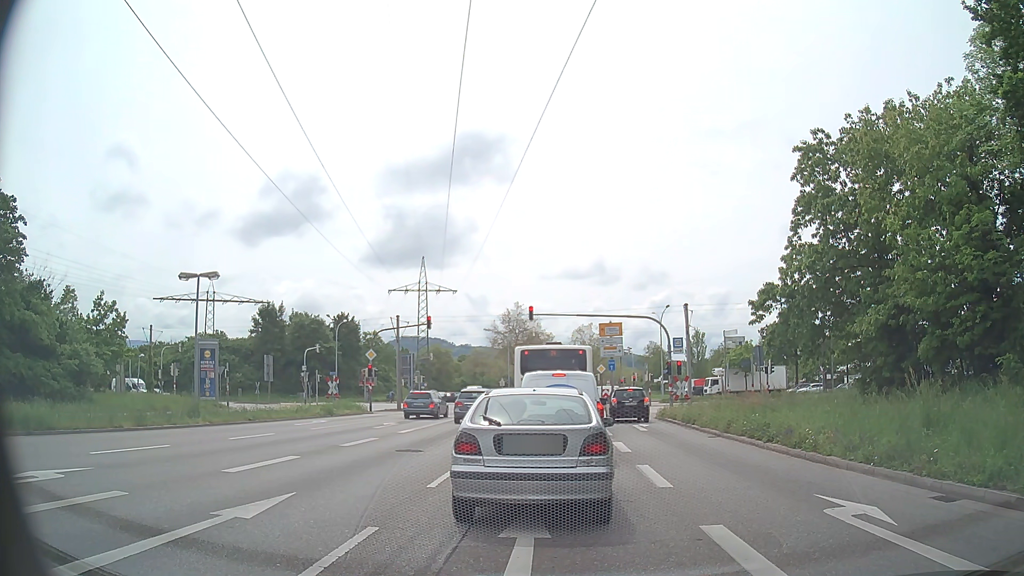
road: primary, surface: asphalt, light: Day
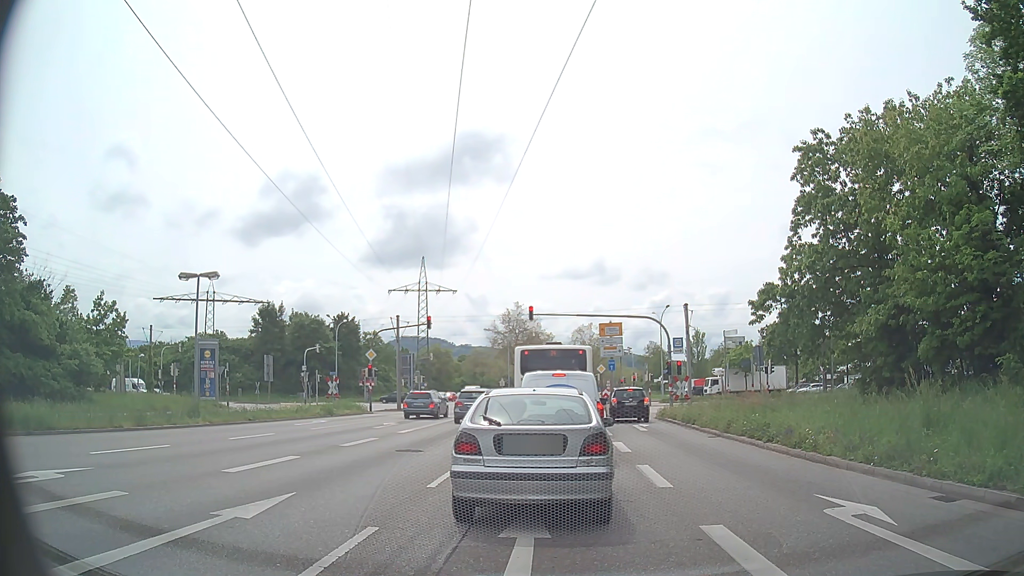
(0.0, 0.0) m; 0°
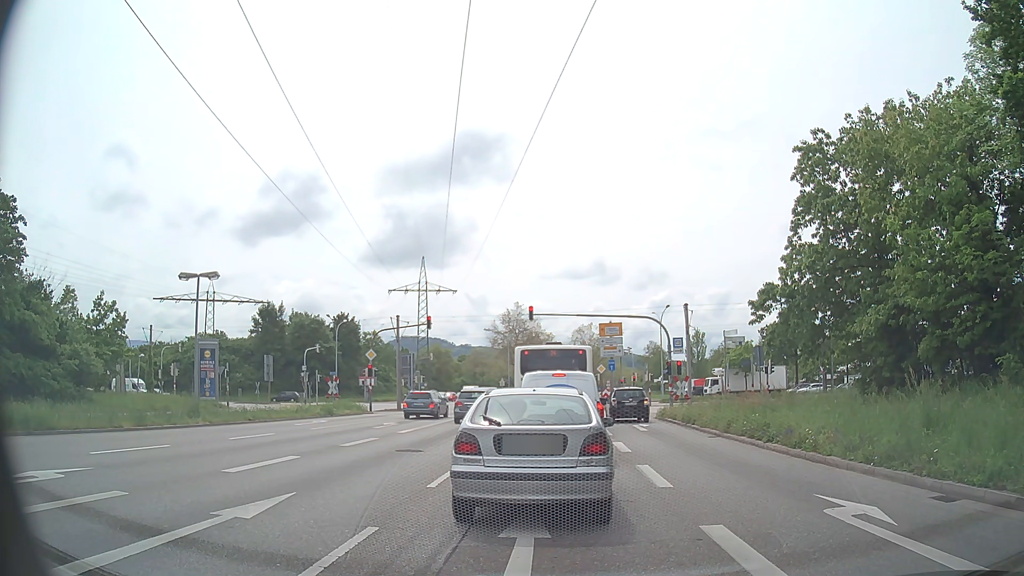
(0.0, 0.0) m; 0°
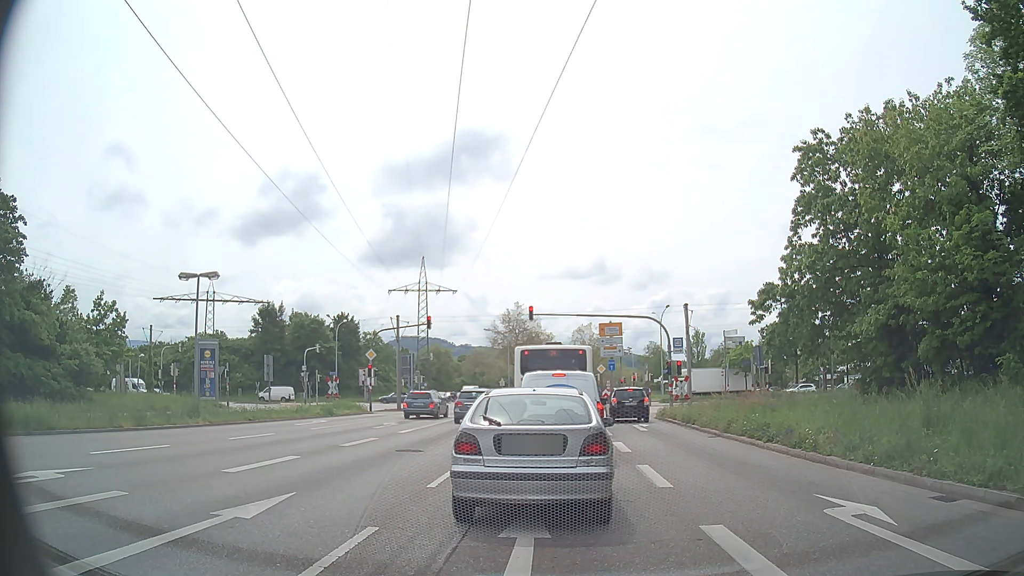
(0.0, 0.0) m; 0°
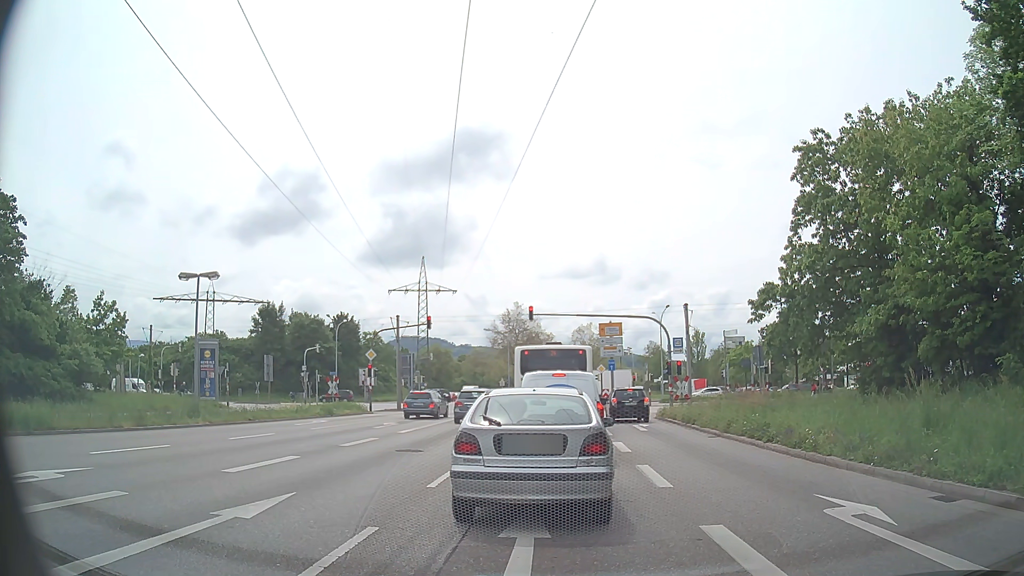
(0.0, 0.0) m; 0°
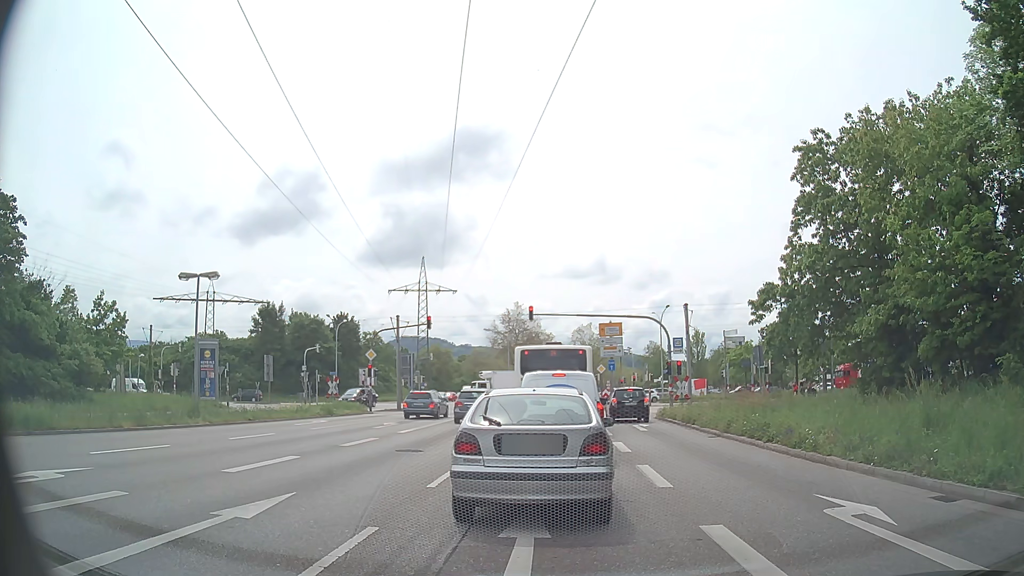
(0.0, 0.0) m; 0°
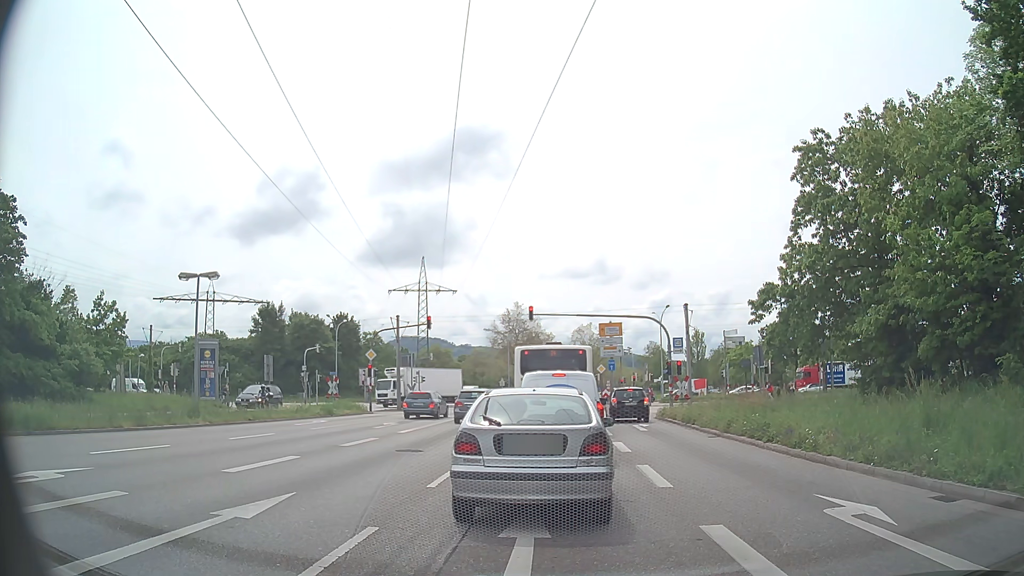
(0.0, 0.0) m; 0°
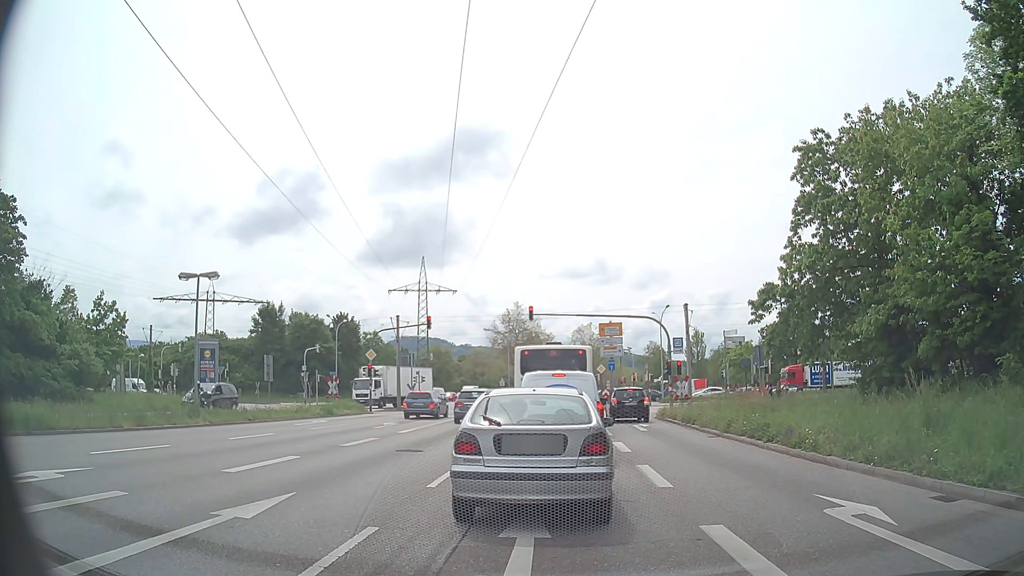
(0.0, 0.0) m; 0°
